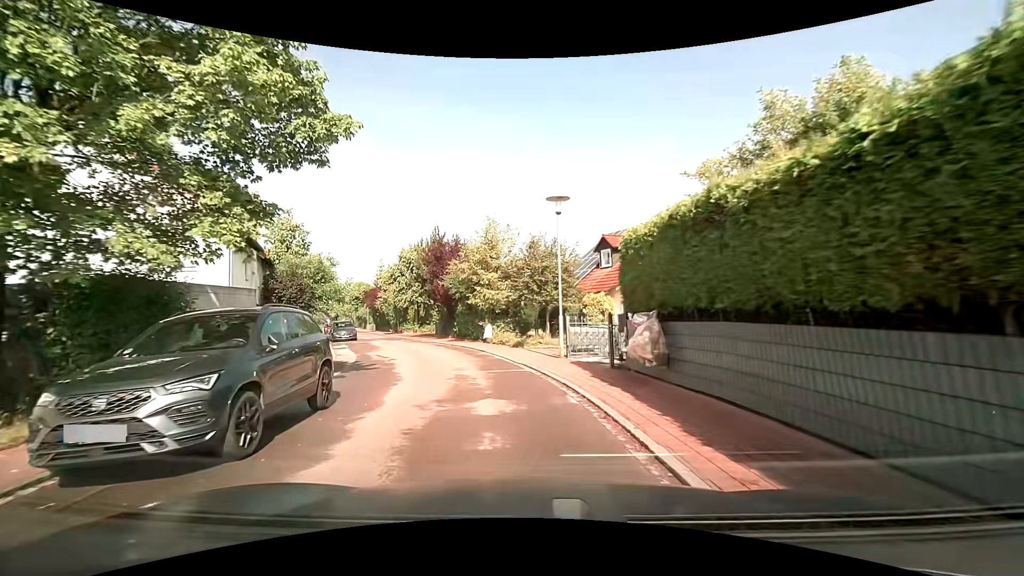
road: residential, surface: asphalt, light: Day
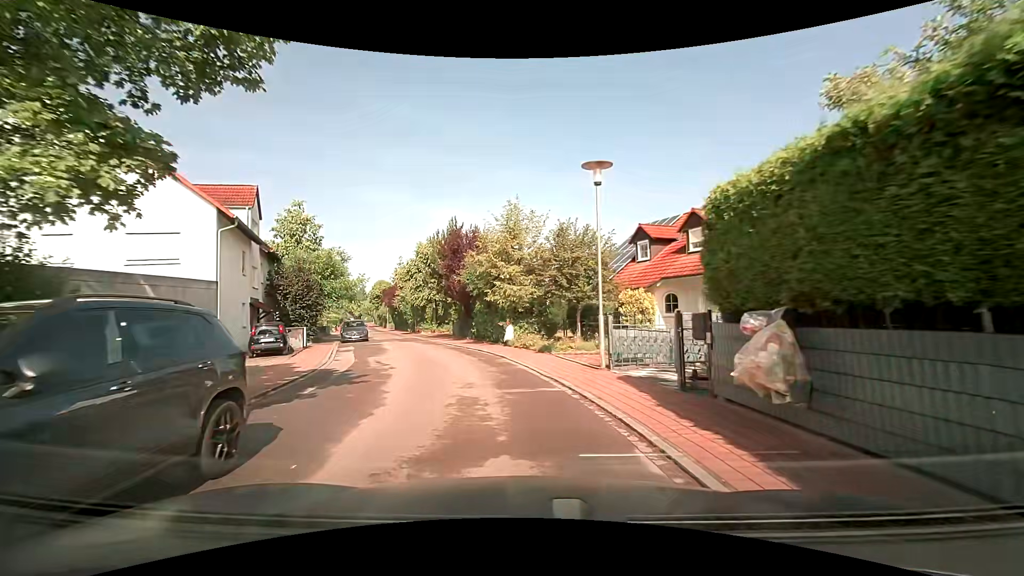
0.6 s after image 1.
(-0.1, +3.4) m; -3°
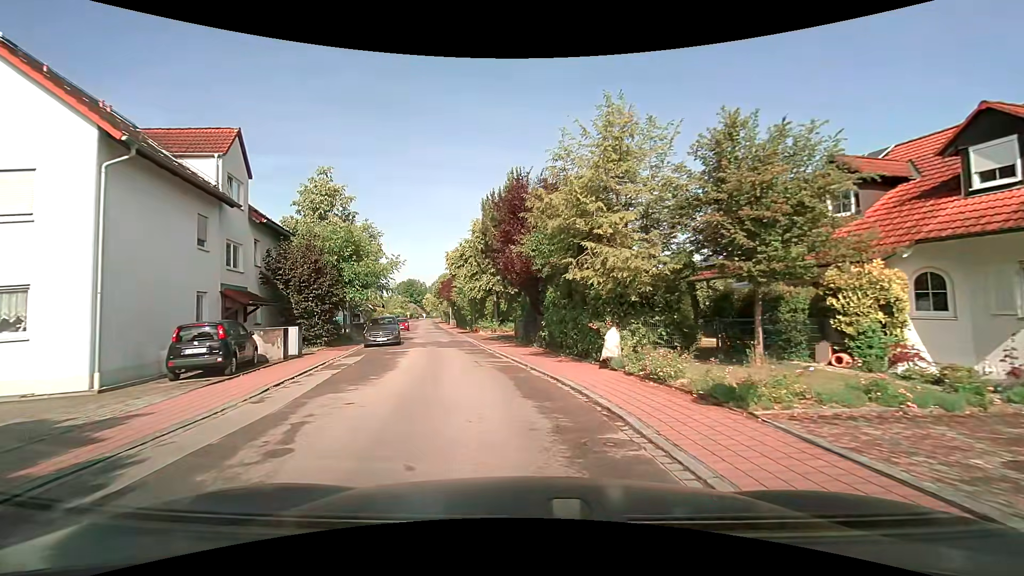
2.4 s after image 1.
(-0.8, +10.5) m; -9°
(0, +10) (-2, +20) (-4, +30) (-7, +39) (-8, +49) (-10, +59) (-12, +69) (-14, +79) (-16, +88) (-18, +98) m
